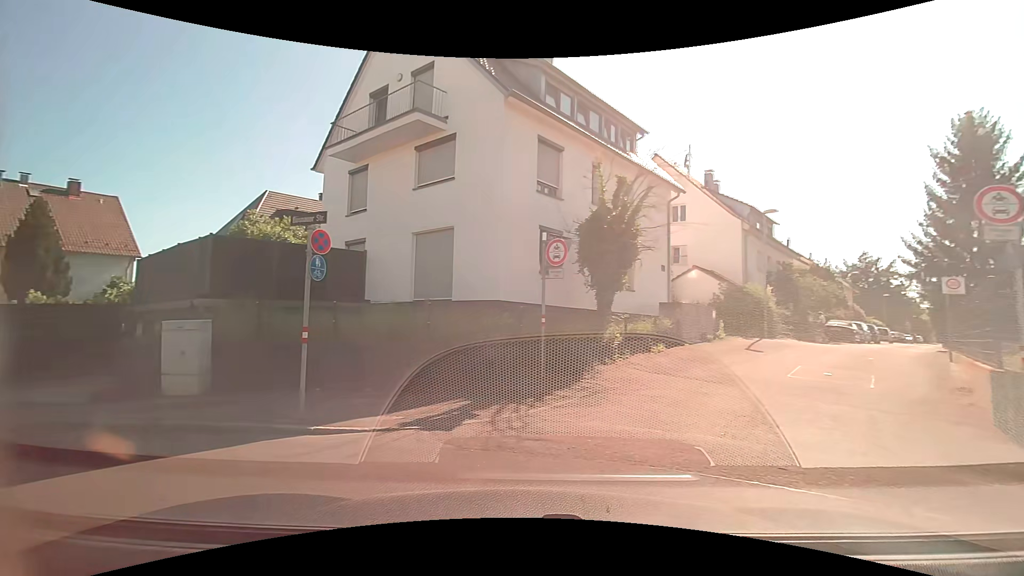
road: residential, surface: asphalt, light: Day
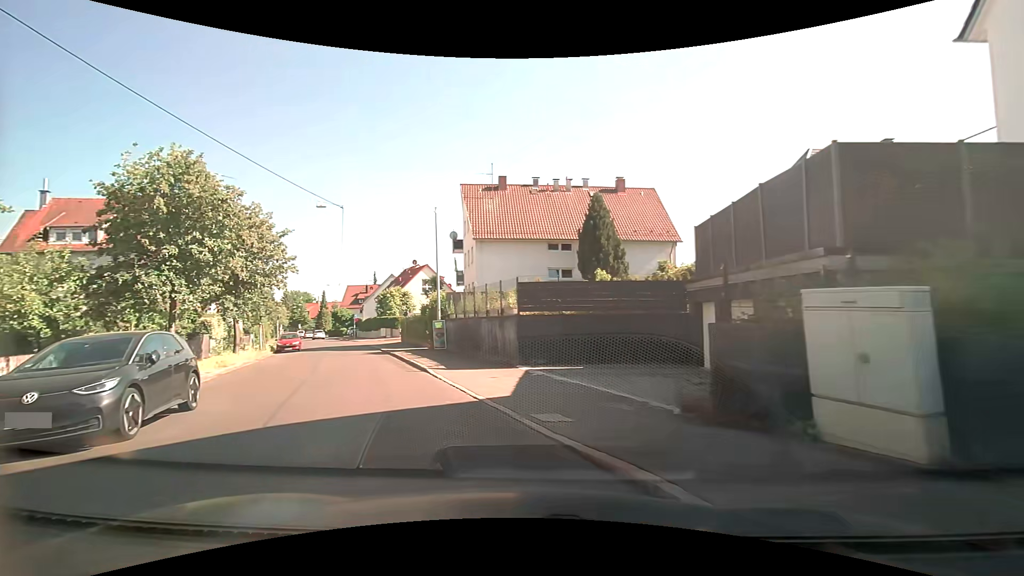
(-3.6, +6.5) m; -52°
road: tertiary
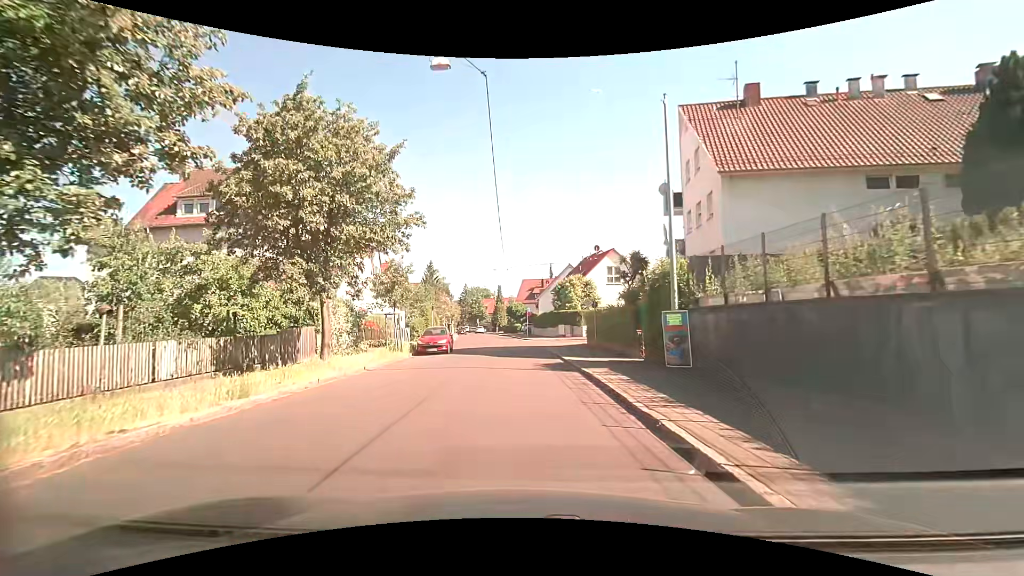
(-3.8, +13.6) m; -21°
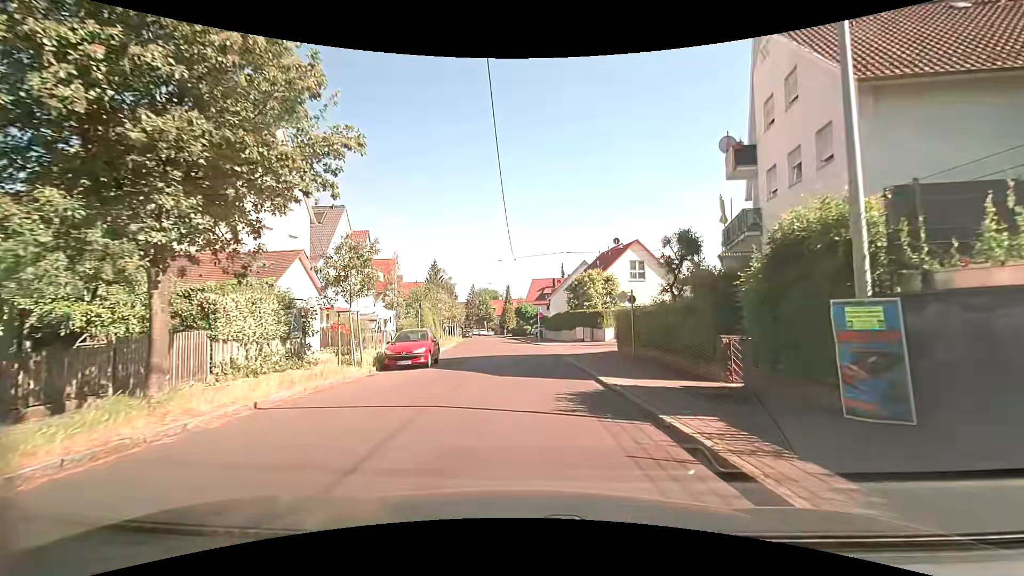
(-0.1, +7.7) m; -1°
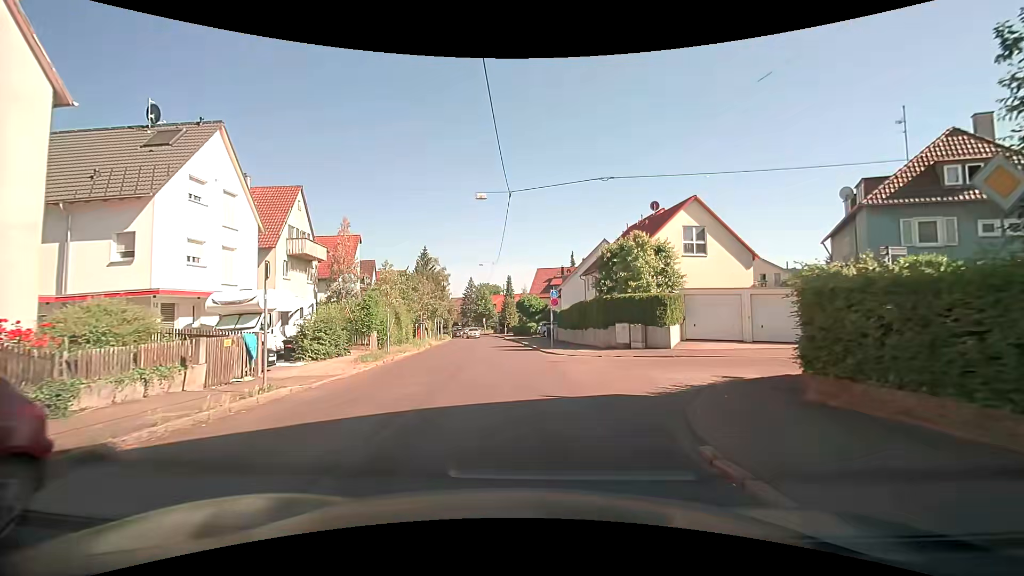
(-0.3, +17.3) m; -1°
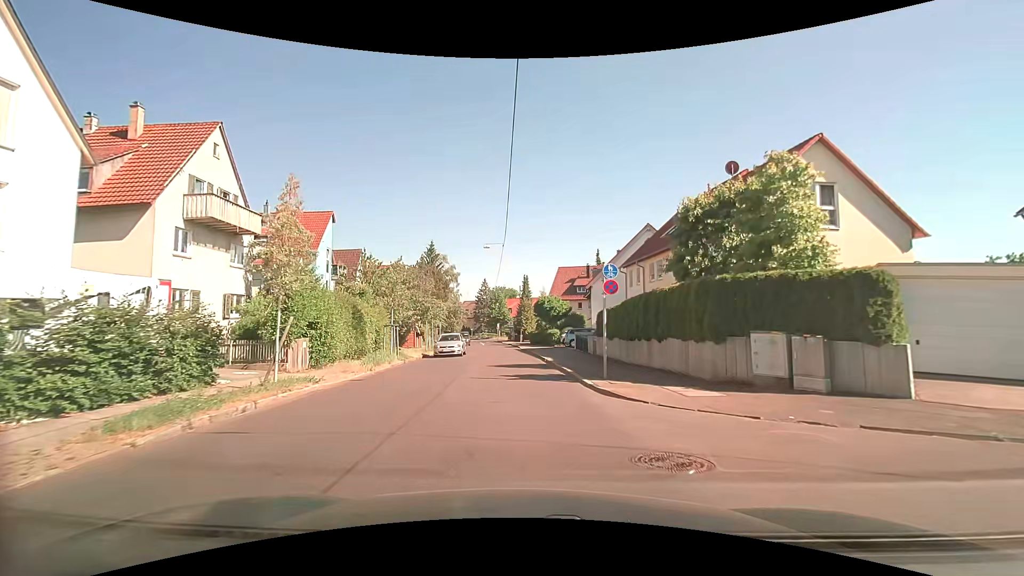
(-0.2, +13.0) m; 0°
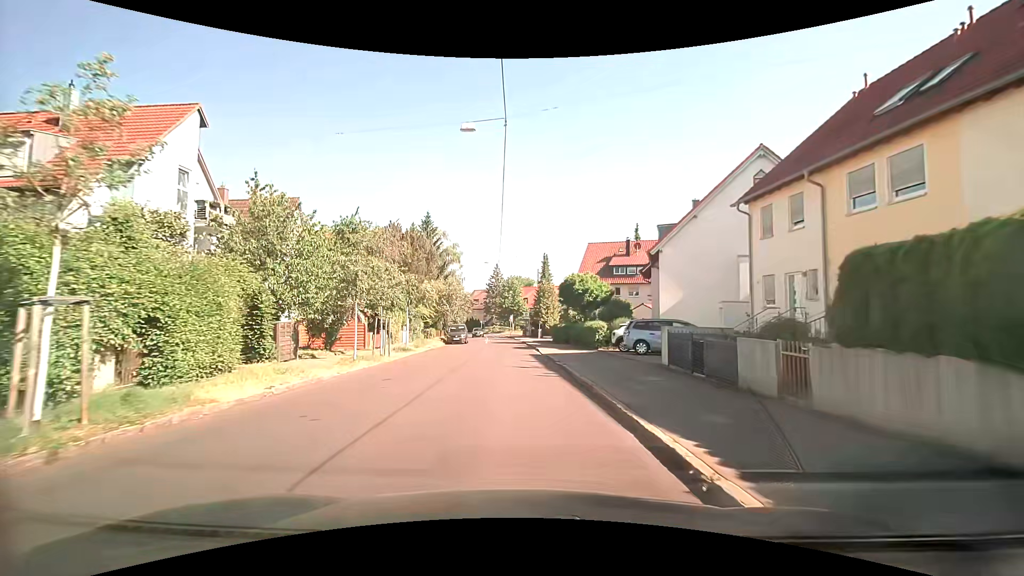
(-0.9, +19.6) m; -4°
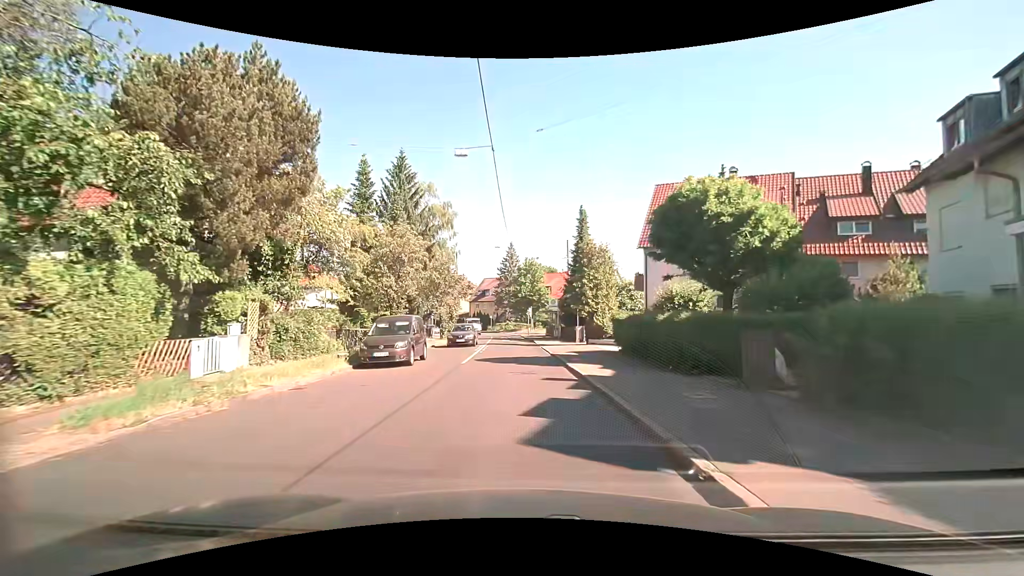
(-0.6, +27.1) m; -3°
